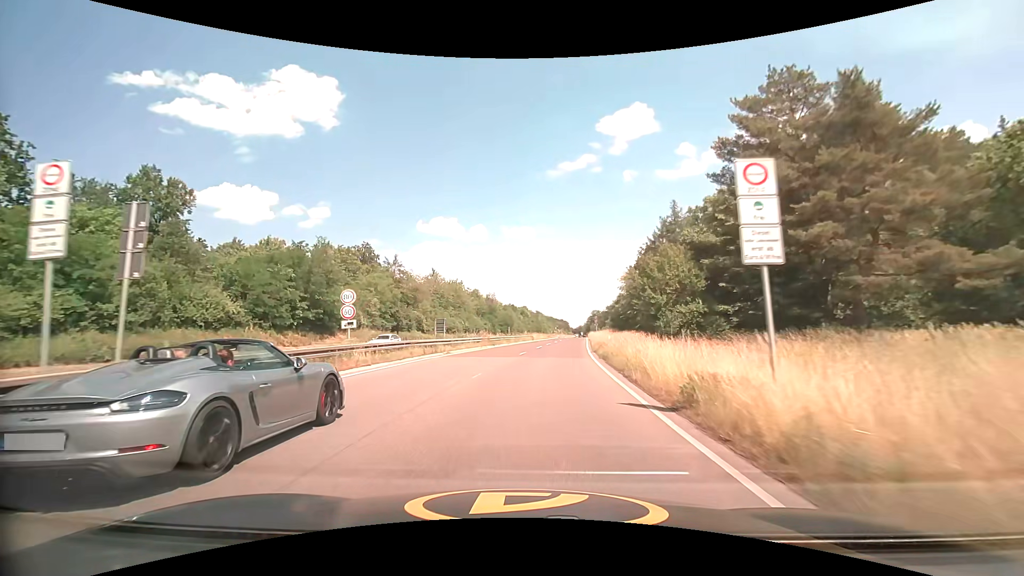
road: trunk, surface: asphalt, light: Day
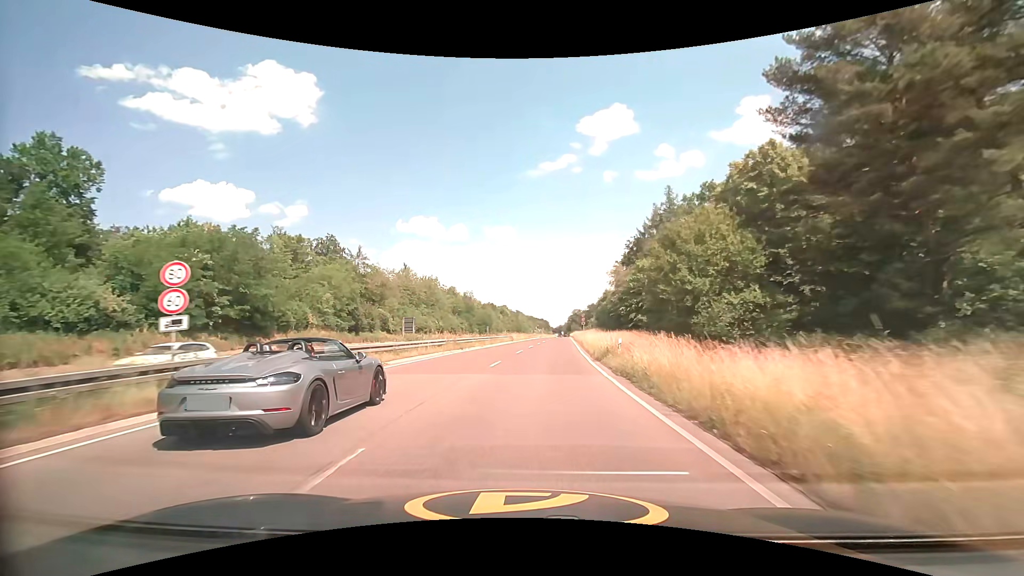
(+0.2, +9.3) m; +2°
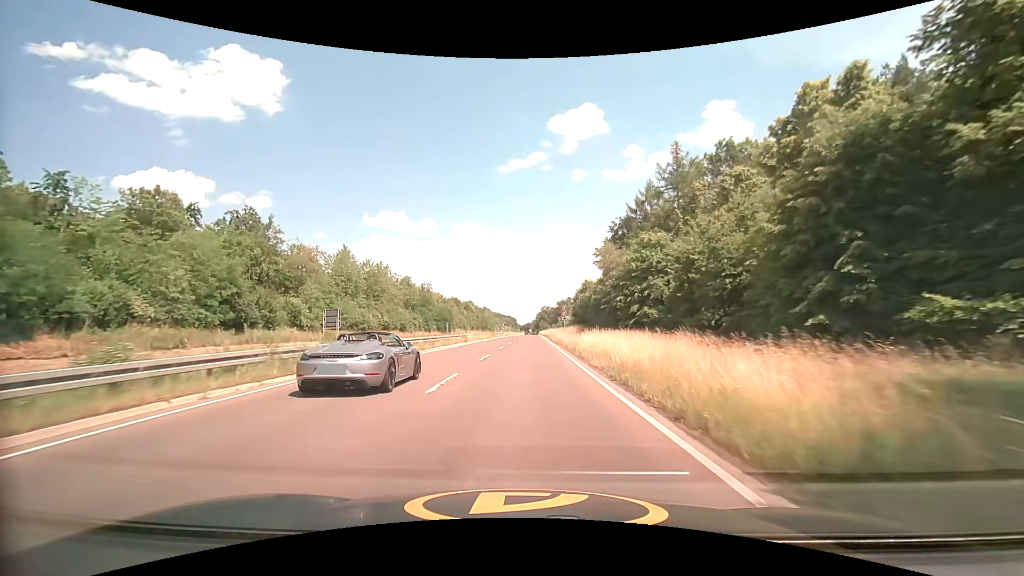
(+0.7, +19.3) m; +3°
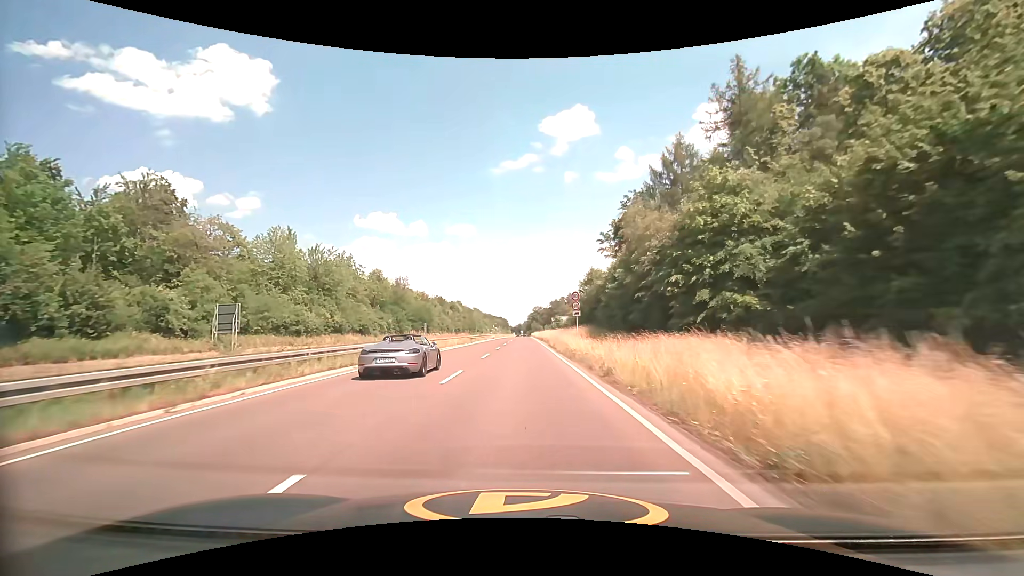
(+0.3, +20.0) m; +2°
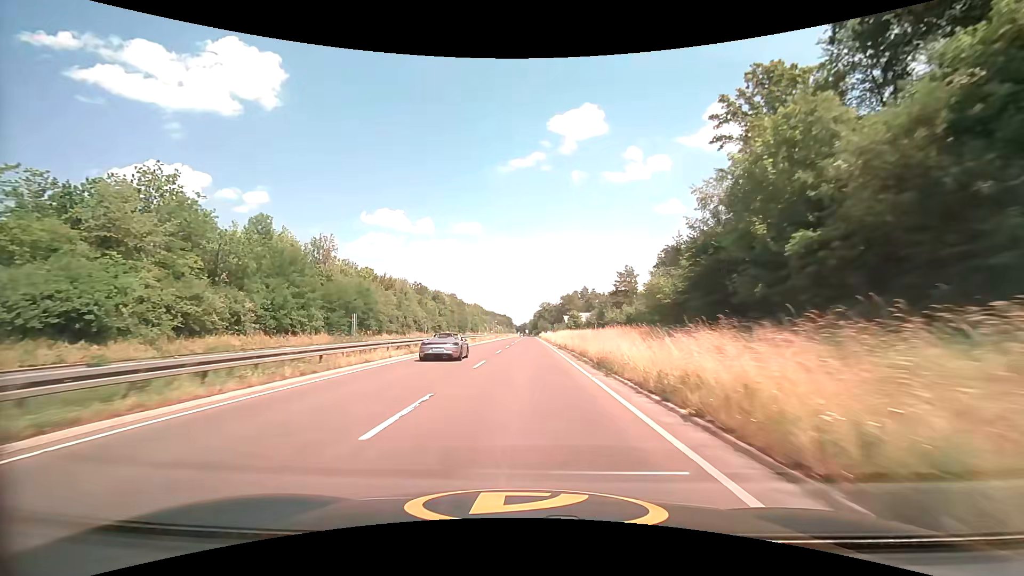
(-0.4, +55.1) m; -1°
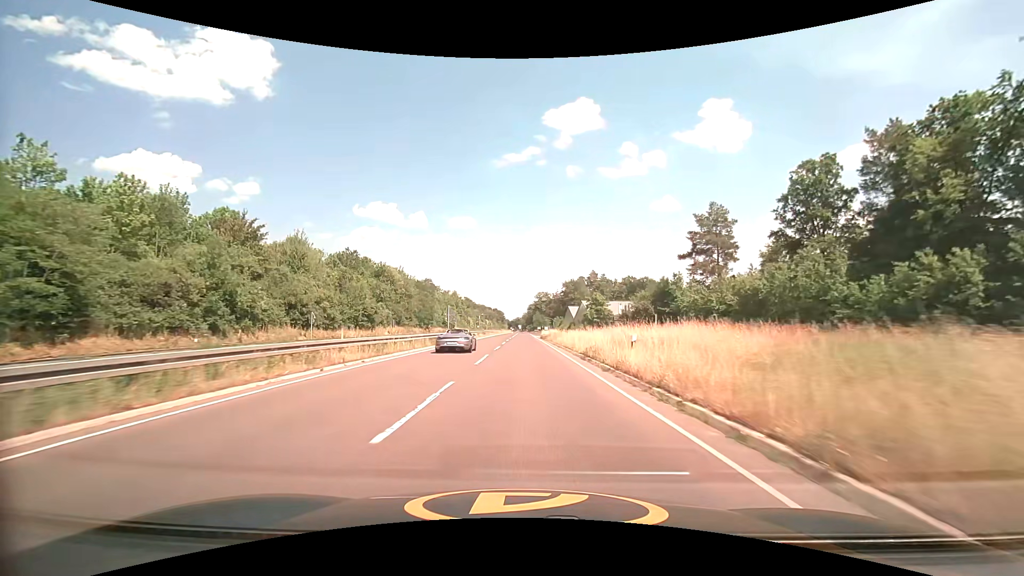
(+0.3, +60.5) m; +1°
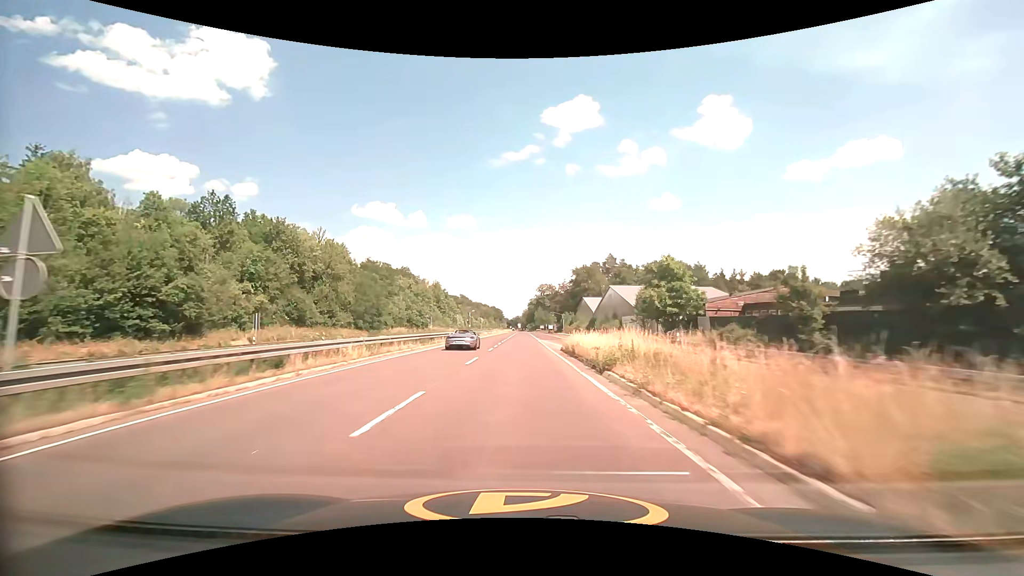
(+0.1, +47.8) m; 0°
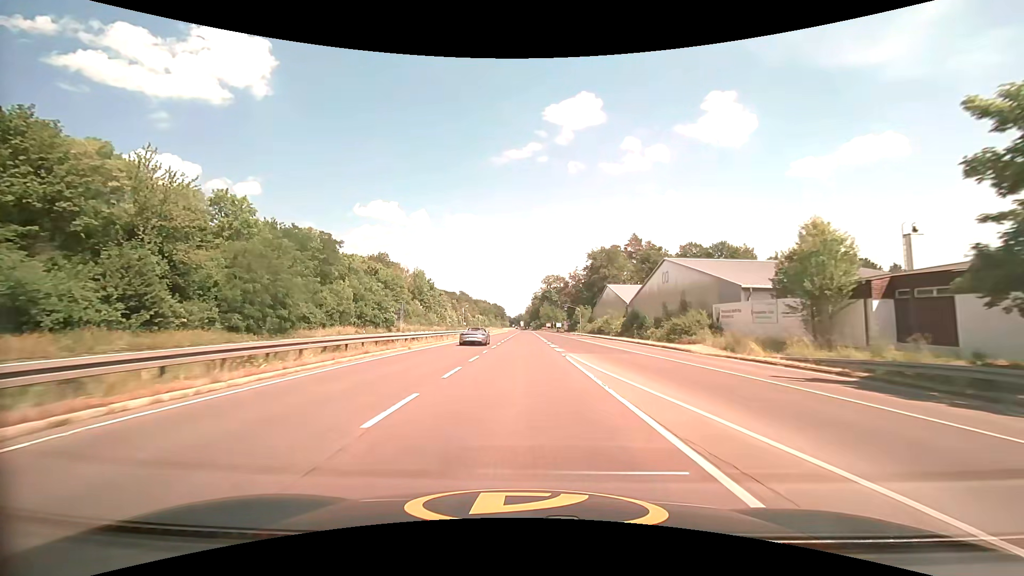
(-0.1, +35.6) m; 0°
(0, +10) (0, +20) (0, +30) (0, +40) (0, +50) (0, +60) (0, +70) (0, +80) (0, +90) (0, +100) m
